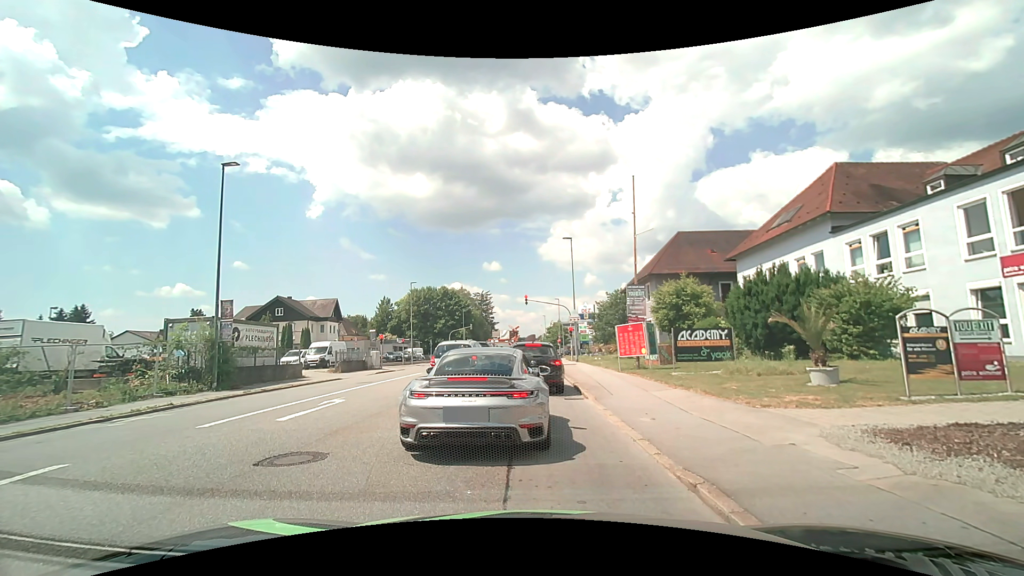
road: tertiary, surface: asphalt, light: Day
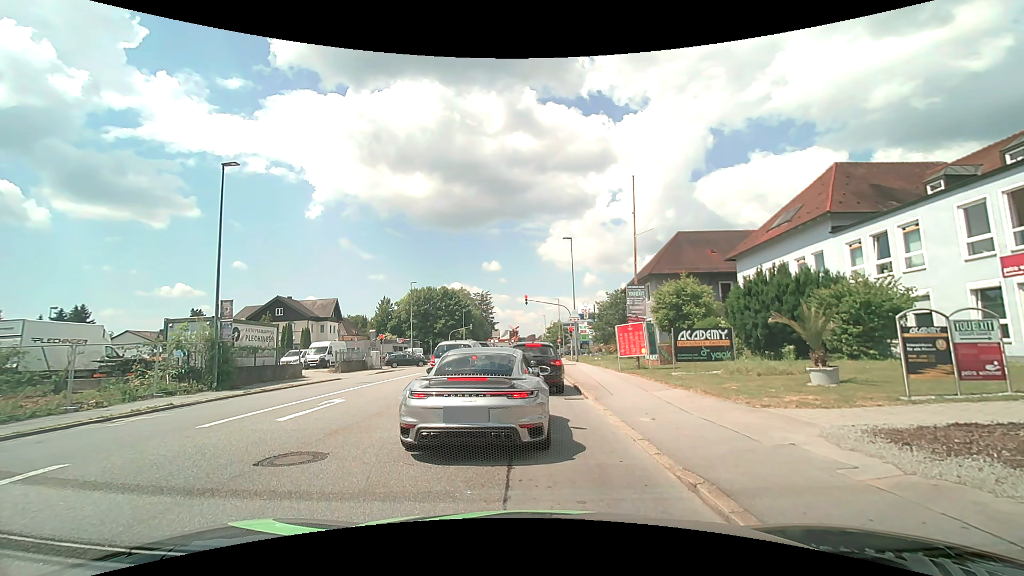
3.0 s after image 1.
(0.0, 0.0) m; 0°
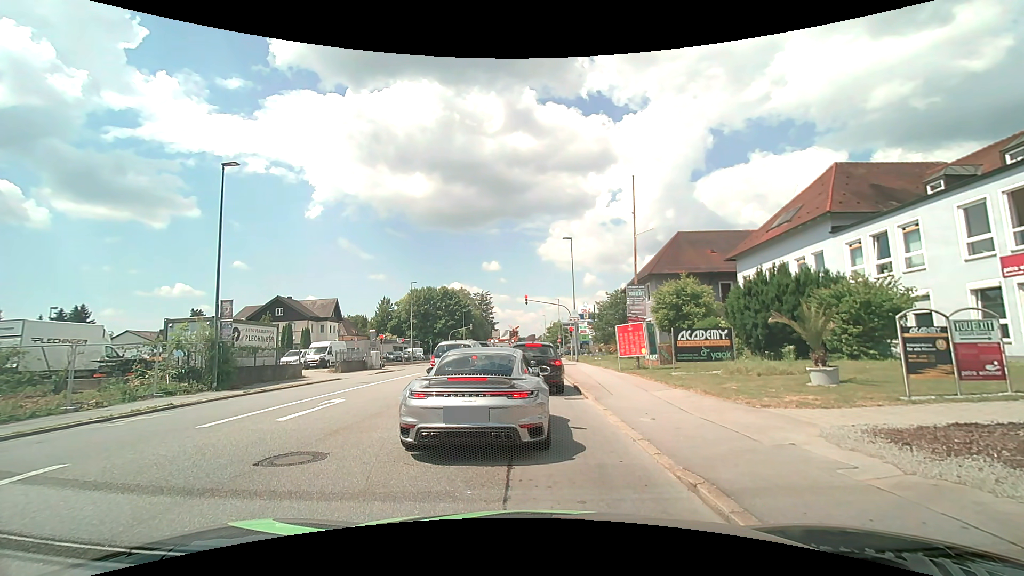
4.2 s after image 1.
(0.0, 0.0) m; 0°
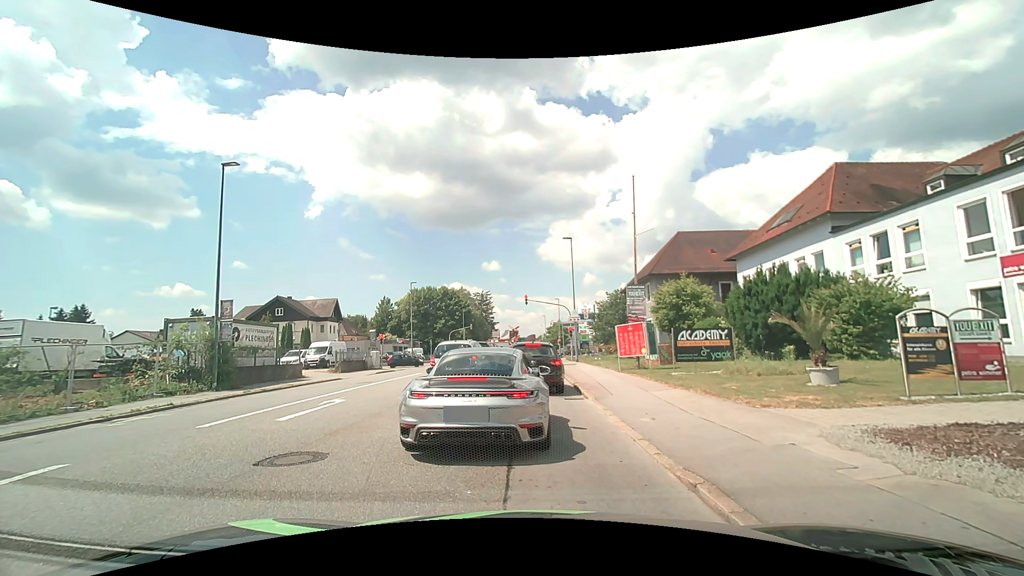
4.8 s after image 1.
(0.0, 0.0) m; 0°
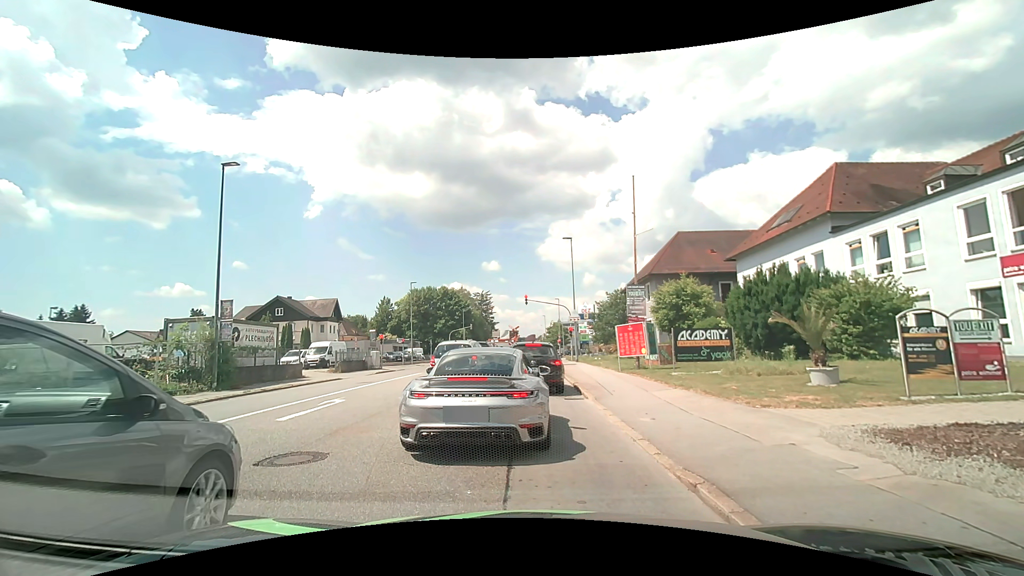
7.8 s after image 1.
(0.0, 0.0) m; 0°
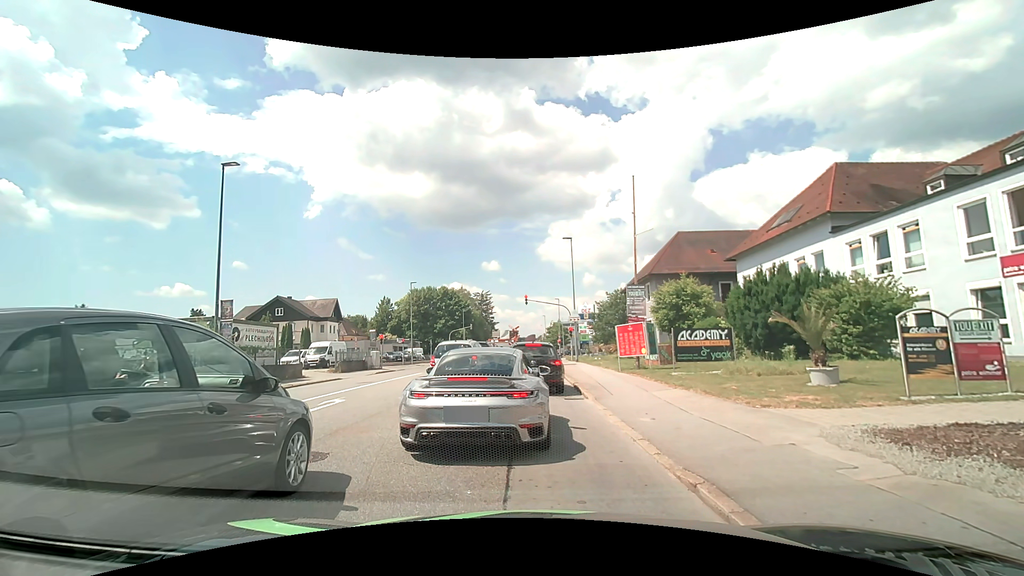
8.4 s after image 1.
(0.0, 0.0) m; 0°
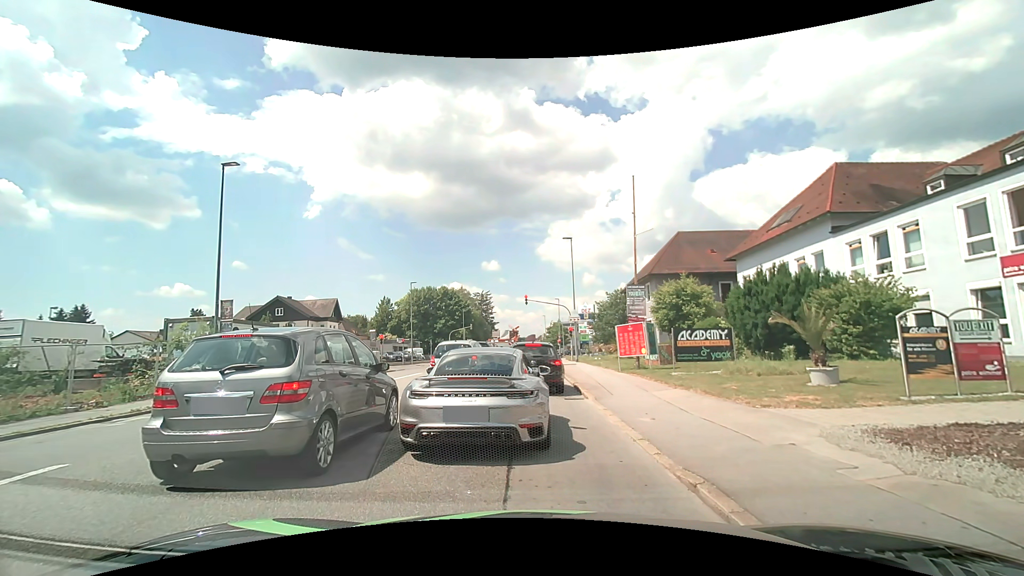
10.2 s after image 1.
(0.0, 0.0) m; 0°
(0, +10) (0, +20) (-1, +30) (-1, +40) (-1, +50) (-1, +60) (-1, +70) (-1, +80) (-1, +90) (-2, +100) m
